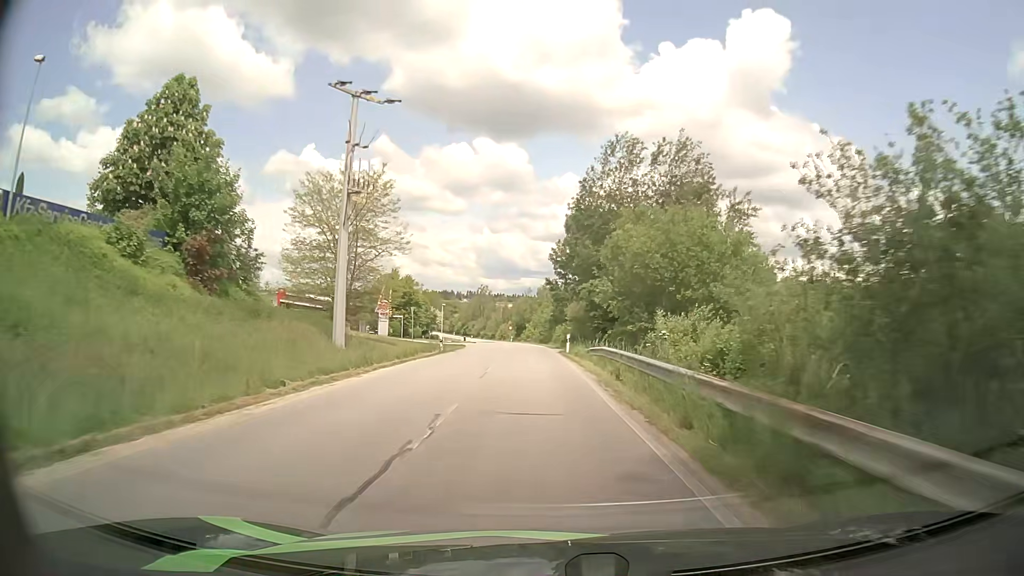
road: unclassified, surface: asphalt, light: Day
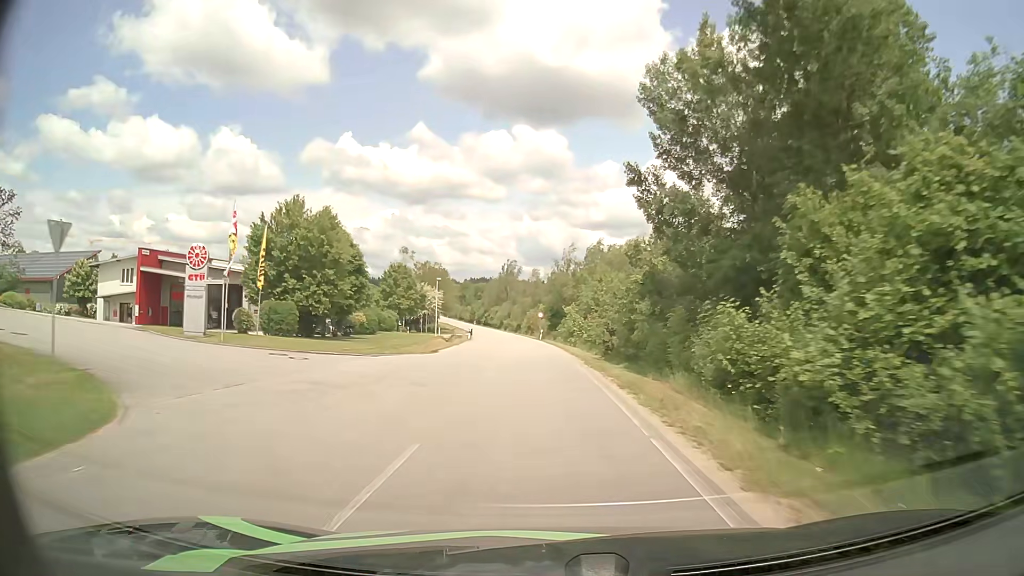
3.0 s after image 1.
(-1.4, +51.4) m; -3°
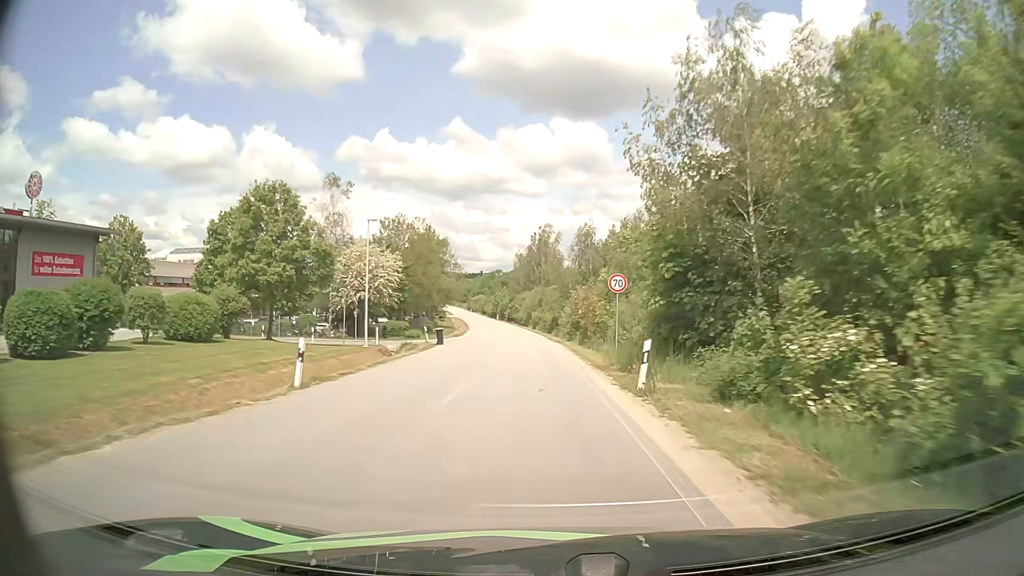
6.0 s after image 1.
(-1.5, +52.3) m; -3°
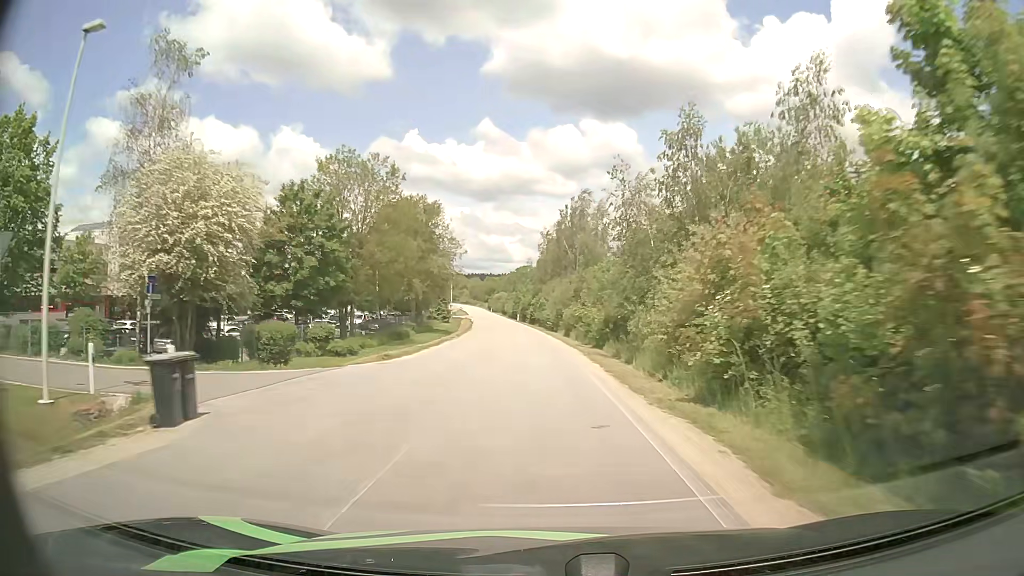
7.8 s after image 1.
(-0.7, +30.7) m; -3°
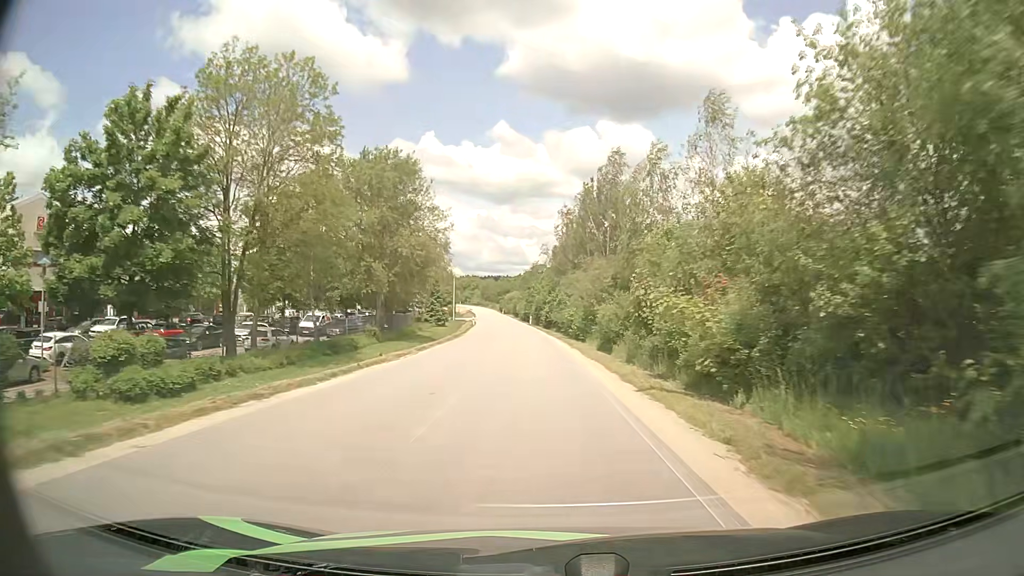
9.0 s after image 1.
(-0.3, +19.7) m; -2°
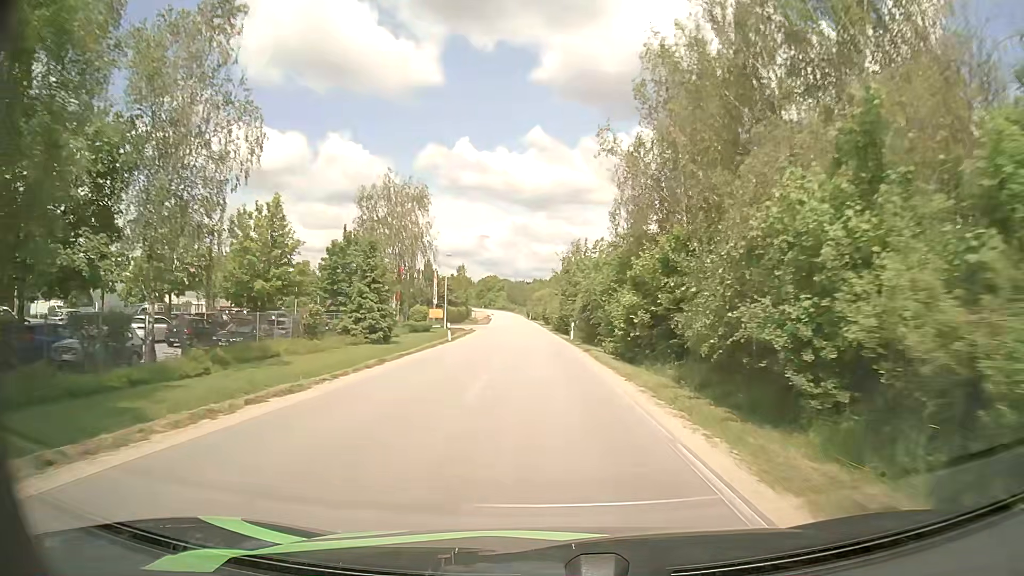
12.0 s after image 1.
(-1.3, +44.0) m; -3°
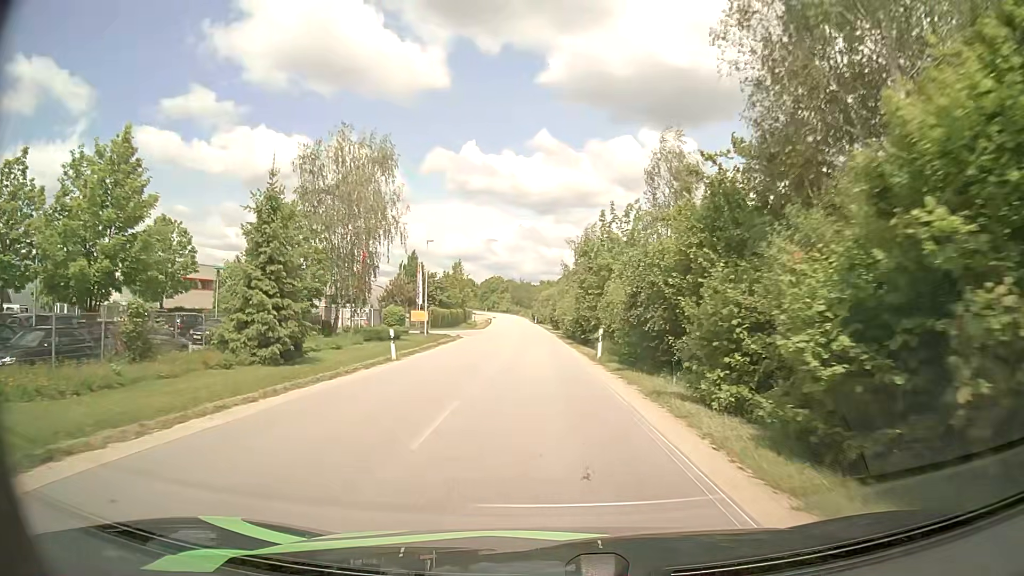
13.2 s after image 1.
(-0.1, +15.7) m; 0°
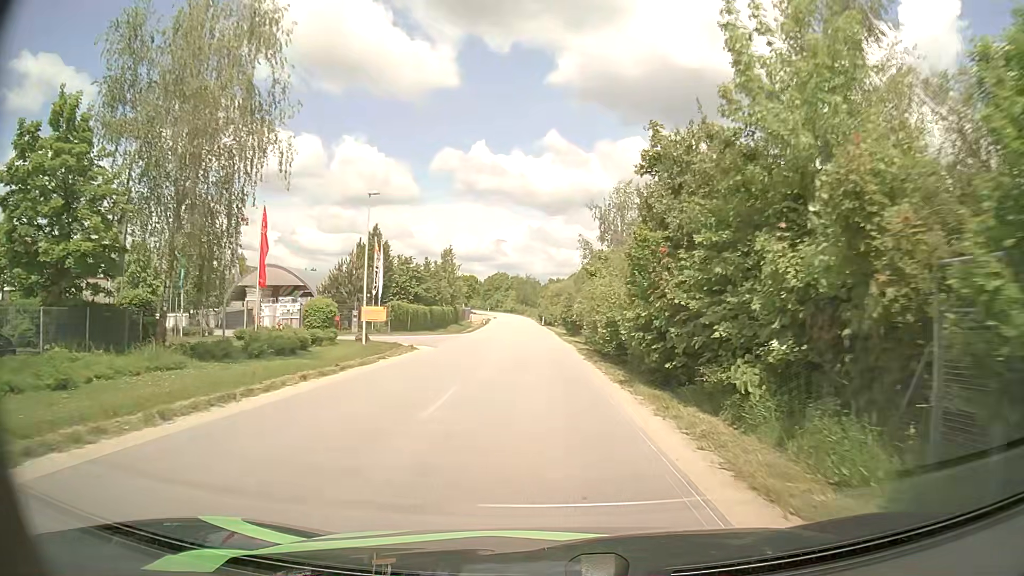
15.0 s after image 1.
(-0.2, +21.5) m; -1°
